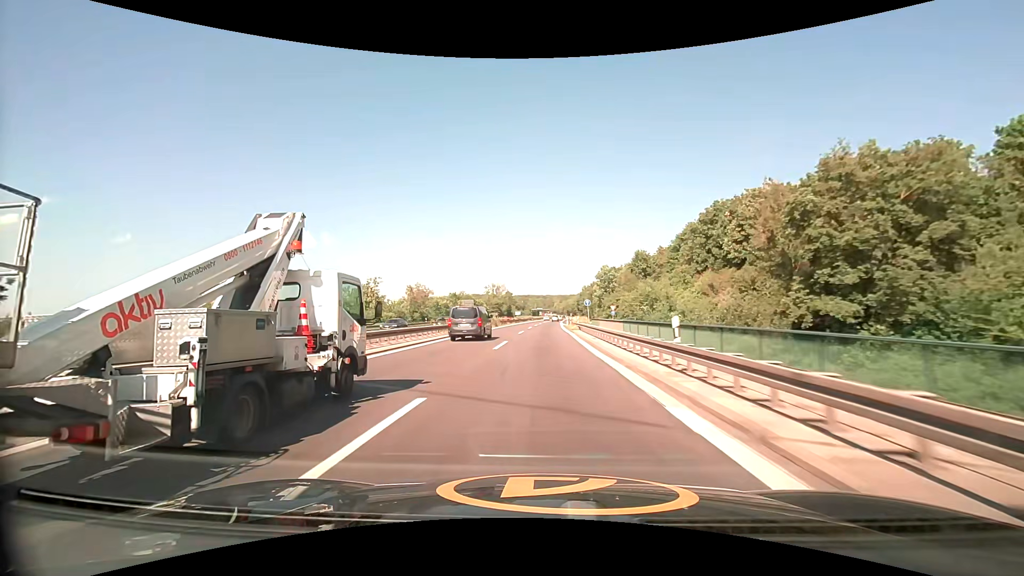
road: trunk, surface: asphalt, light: Day
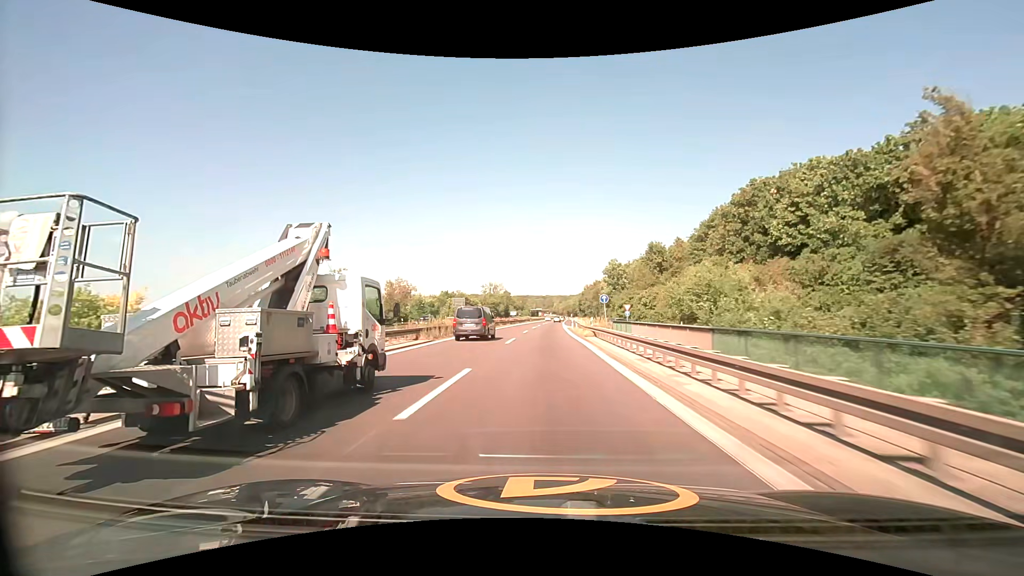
(0.0, +13.4) m; 0°
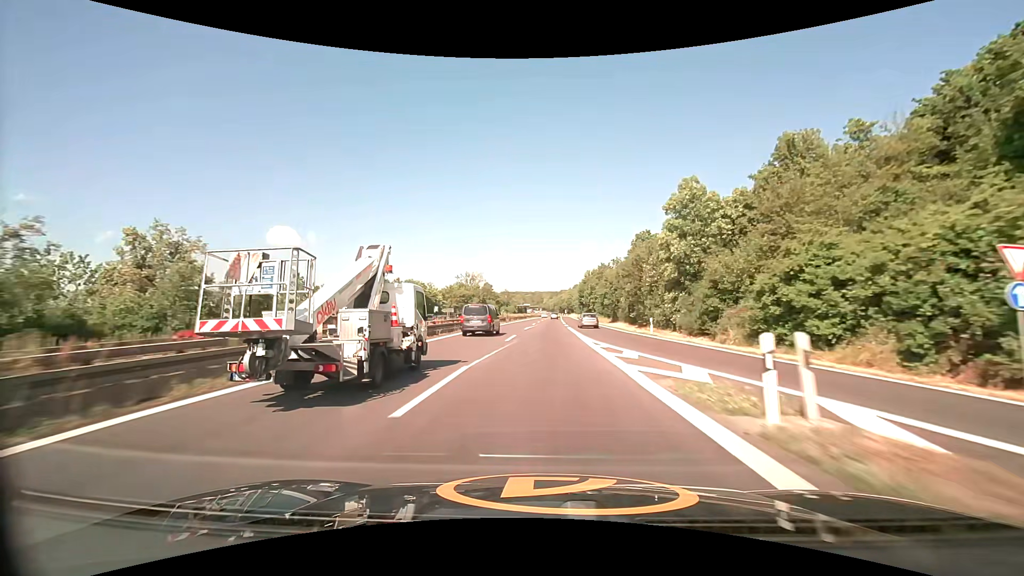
(+0.8, +53.9) m; +1°
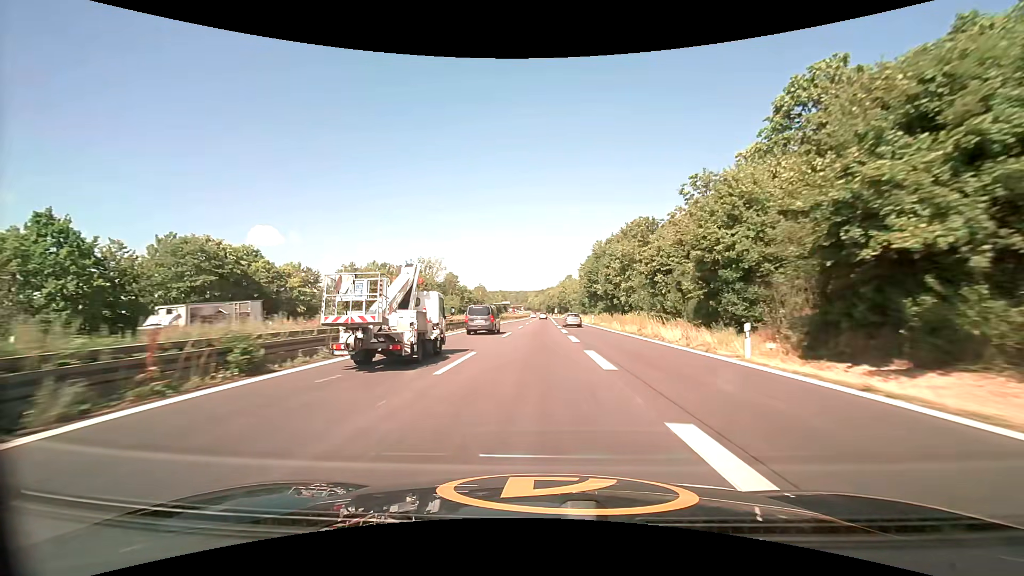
(+1.5, +67.4) m; +2°
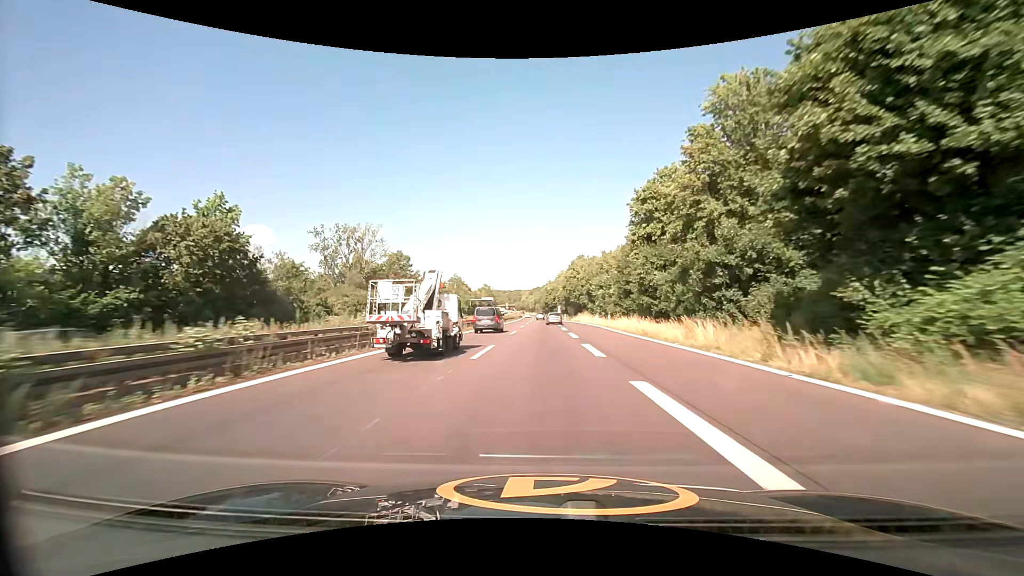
(-0.1, +68.5) m; 0°
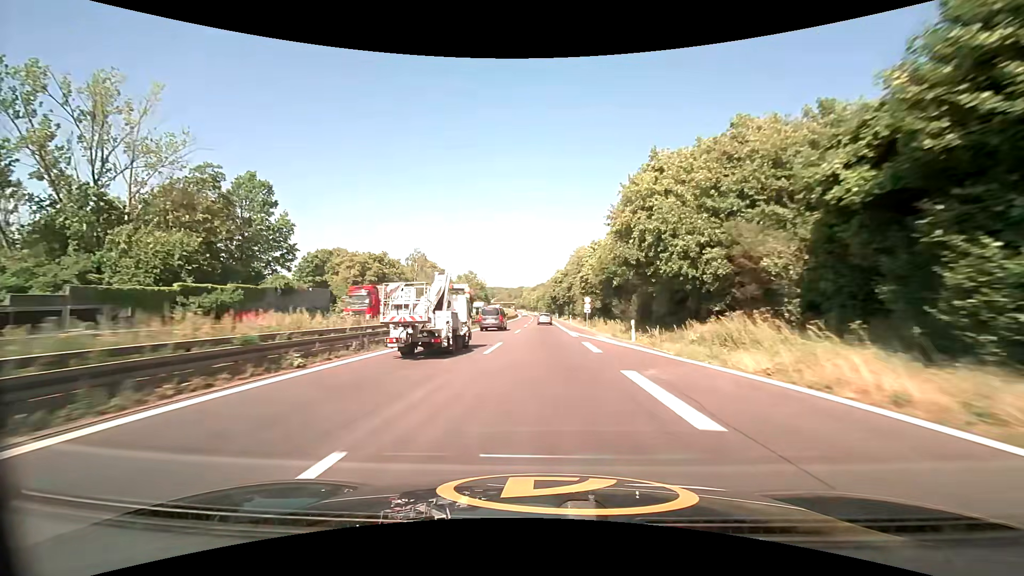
(-0.1, +70.1) m; 0°
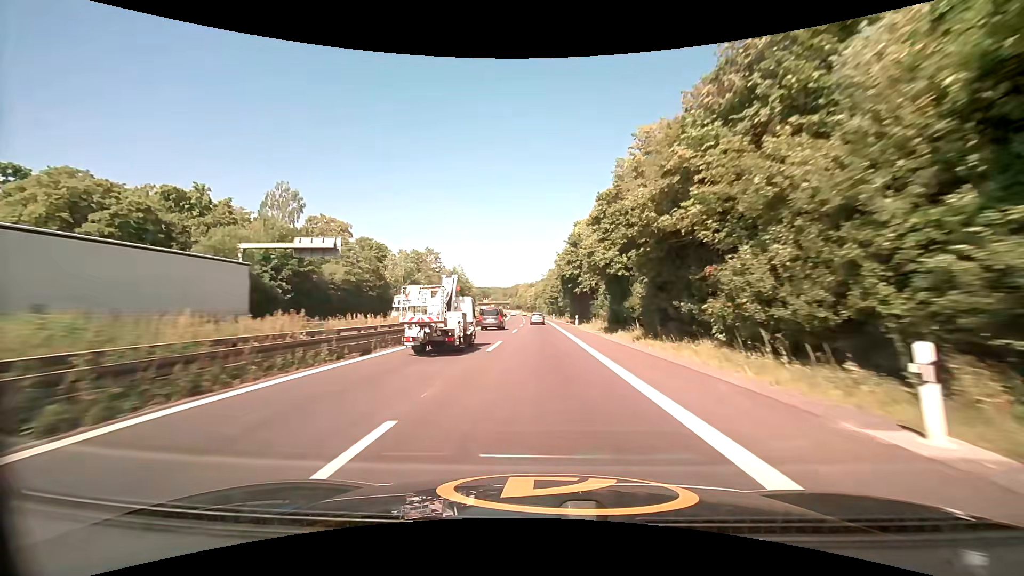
(+0.1, +70.7) m; 0°
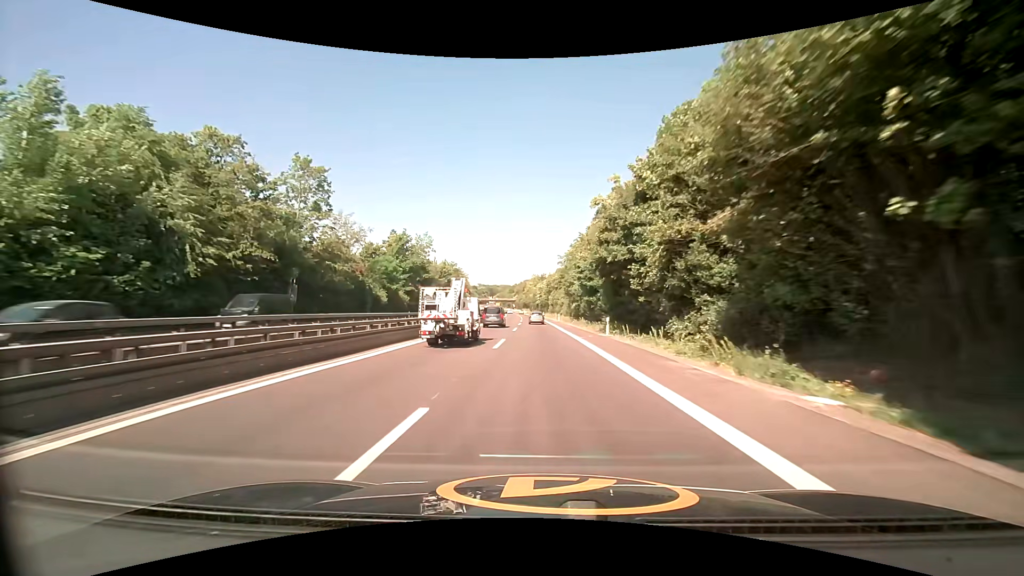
(-1.1, +71.4) m; -2°
(0, +10) (0, +20) (0, +30) (0, +40) (0, +50) (-1, +60) (-1, +70) (-1, +80) (-2, +90) (-2, +100) m
